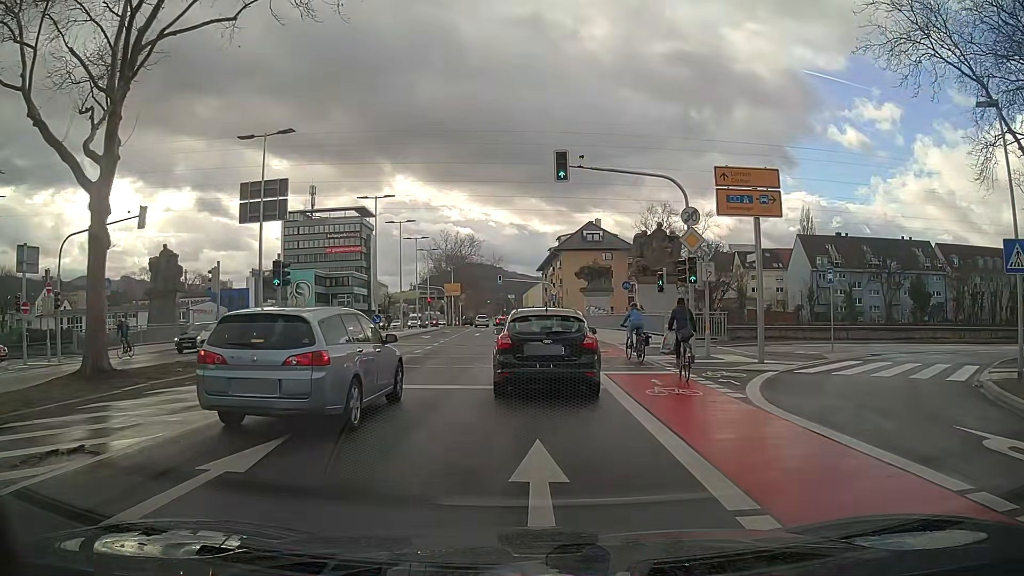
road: secondary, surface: asphalt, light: Day
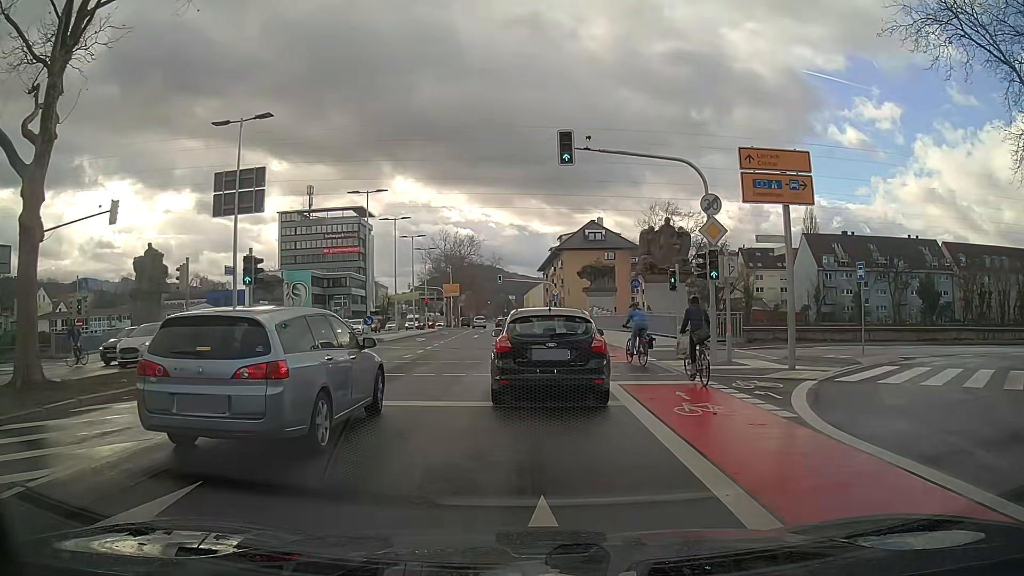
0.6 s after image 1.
(0.0, +2.3) m; 0°
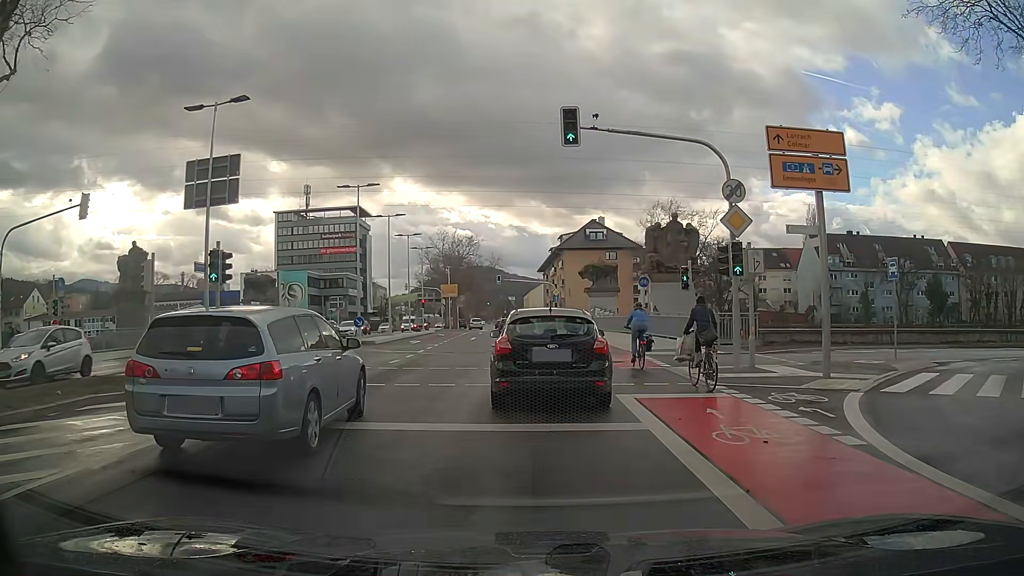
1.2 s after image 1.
(0.0, +2.1) m; 0°
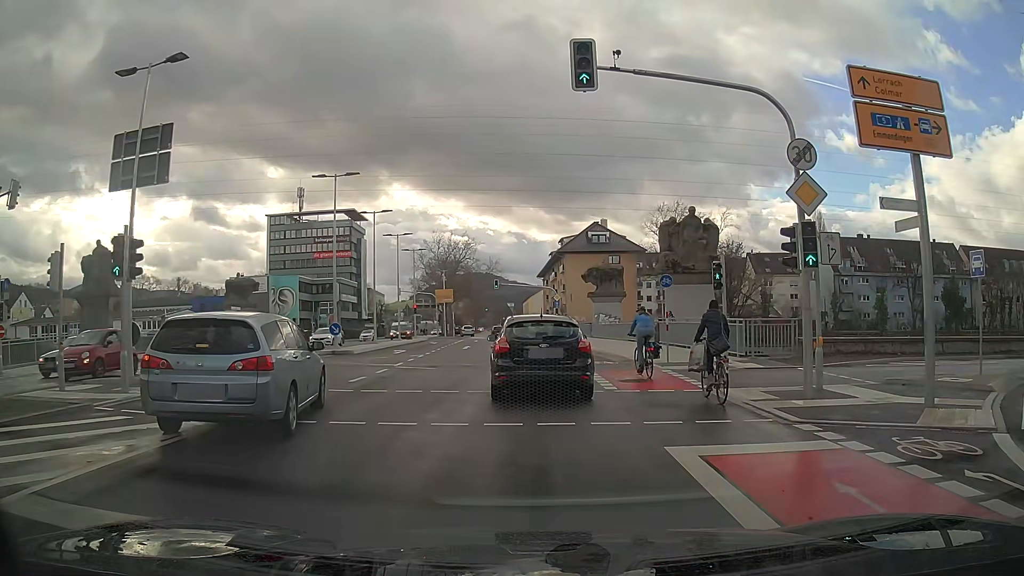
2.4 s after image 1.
(0.0, +4.5) m; 0°
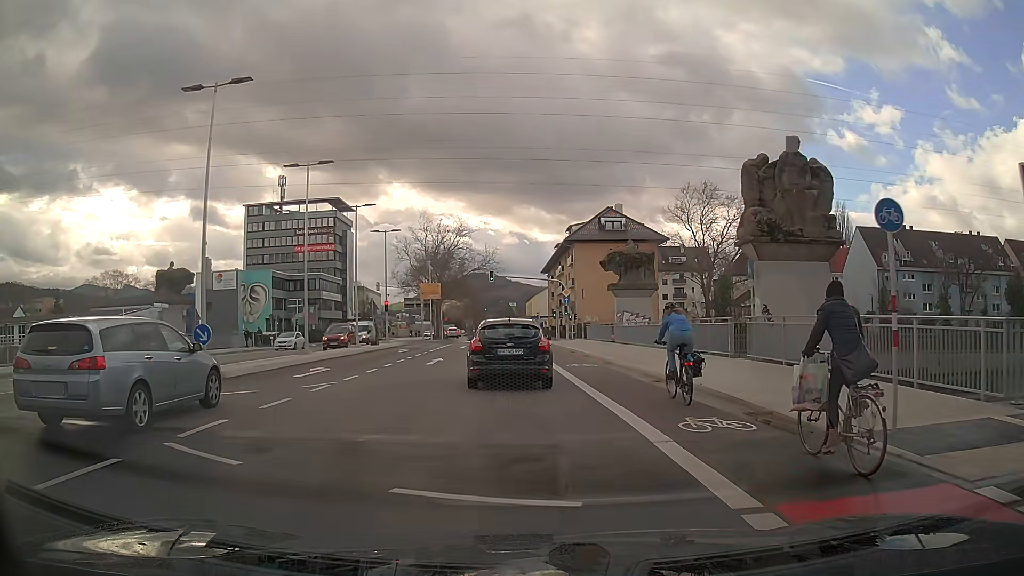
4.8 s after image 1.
(0.0, +14.2) m; -1°
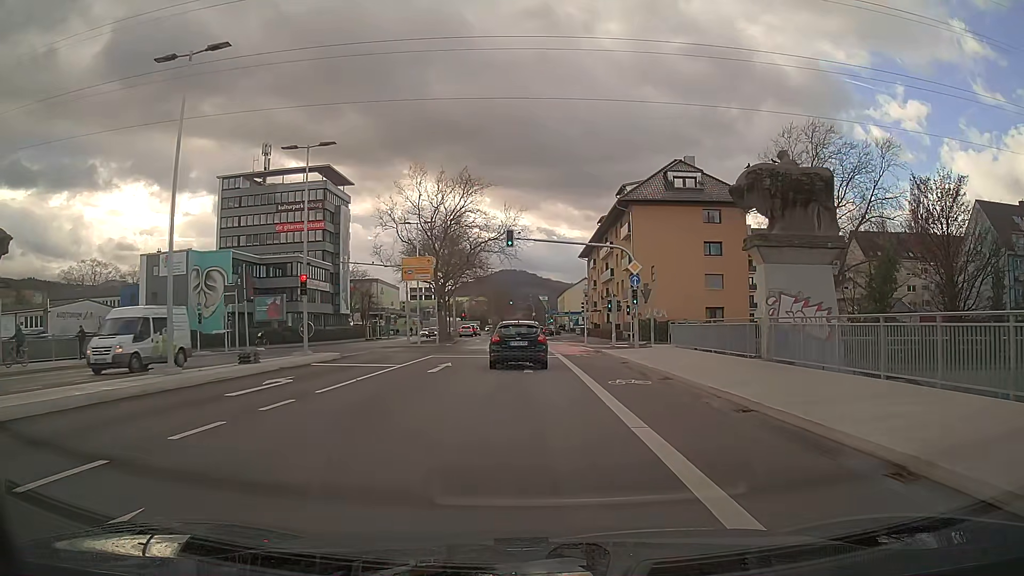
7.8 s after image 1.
(-0.7, +24.7) m; -3°
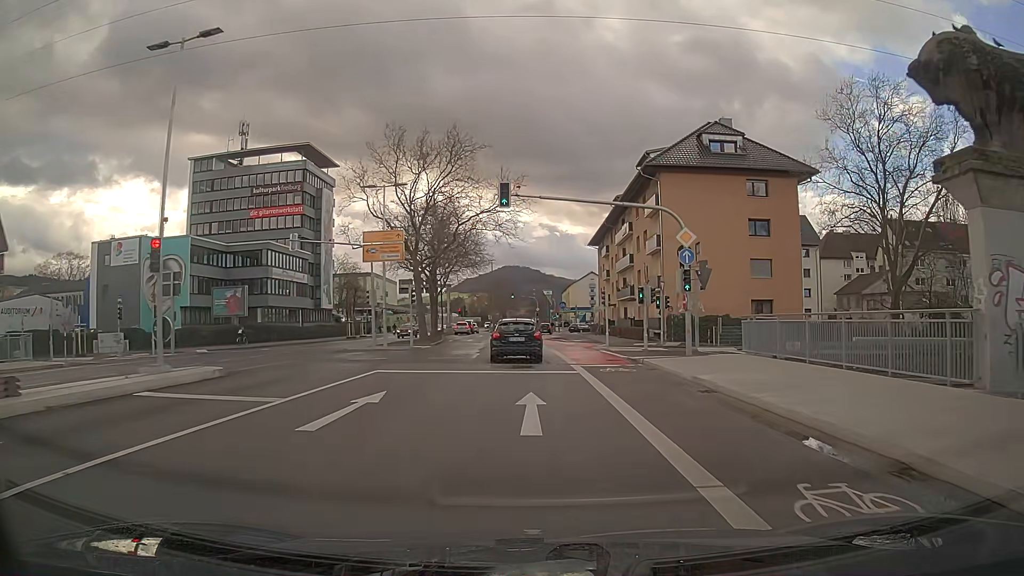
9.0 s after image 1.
(0.0, +11.5) m; 0°
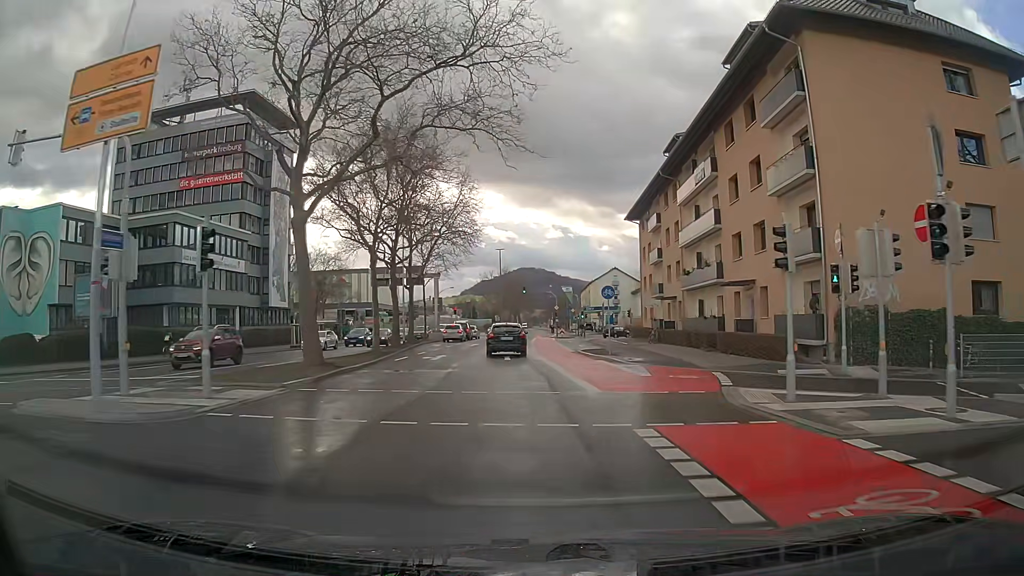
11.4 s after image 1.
(-0.3, +24.3) m; -2°
(0, +10) (0, +20) (-1, +30) (-1, +40) (-1, +50) (-1, +60) (0, +70) (0, +80) (+1, +90) (+2, +100) m
